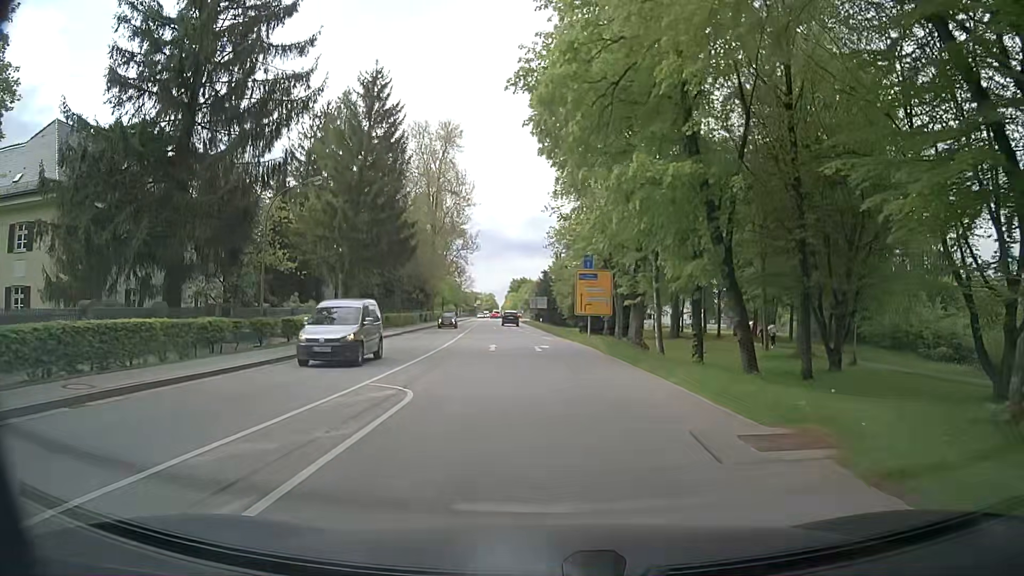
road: secondary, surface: asphalt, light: Day
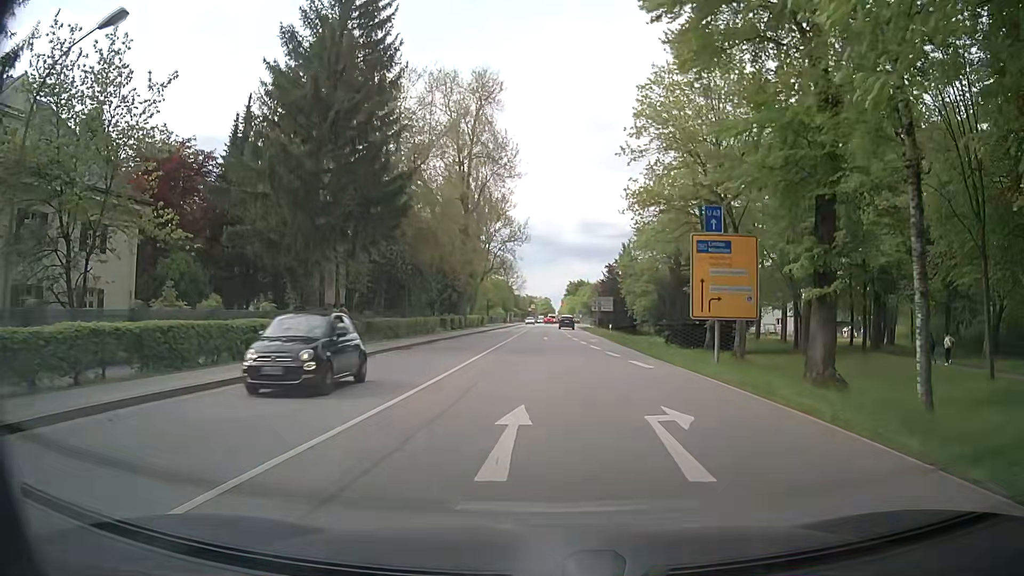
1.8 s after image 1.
(-1.1, +19.8) m; -5°
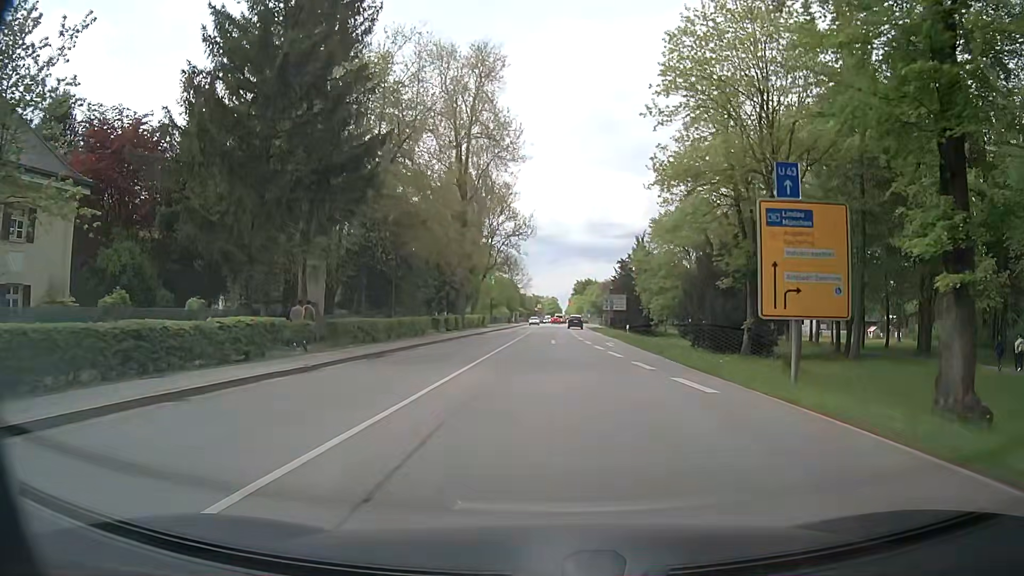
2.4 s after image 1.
(-0.1, +6.6) m; -1°
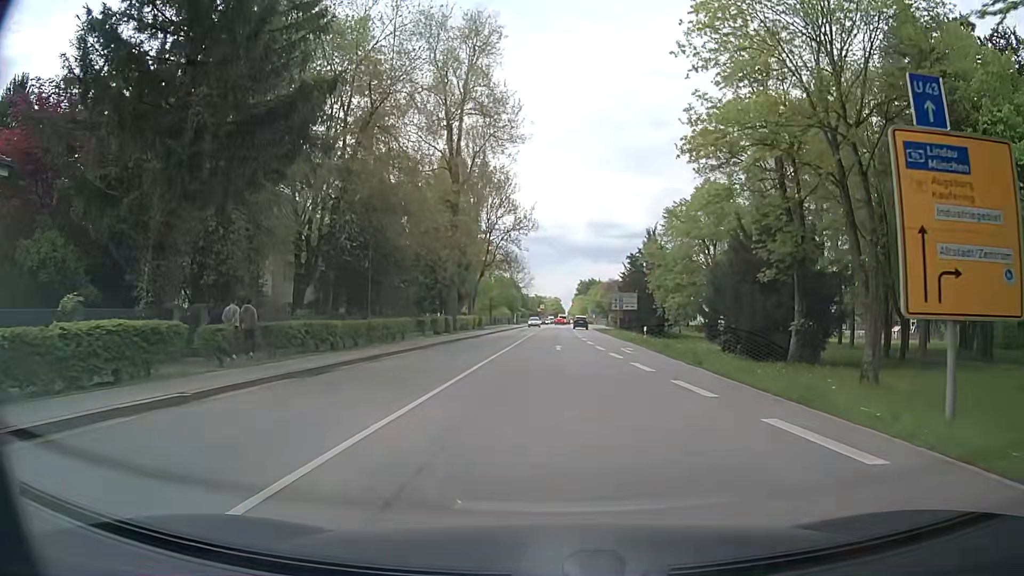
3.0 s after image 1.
(0.0, +6.6) m; -1°
